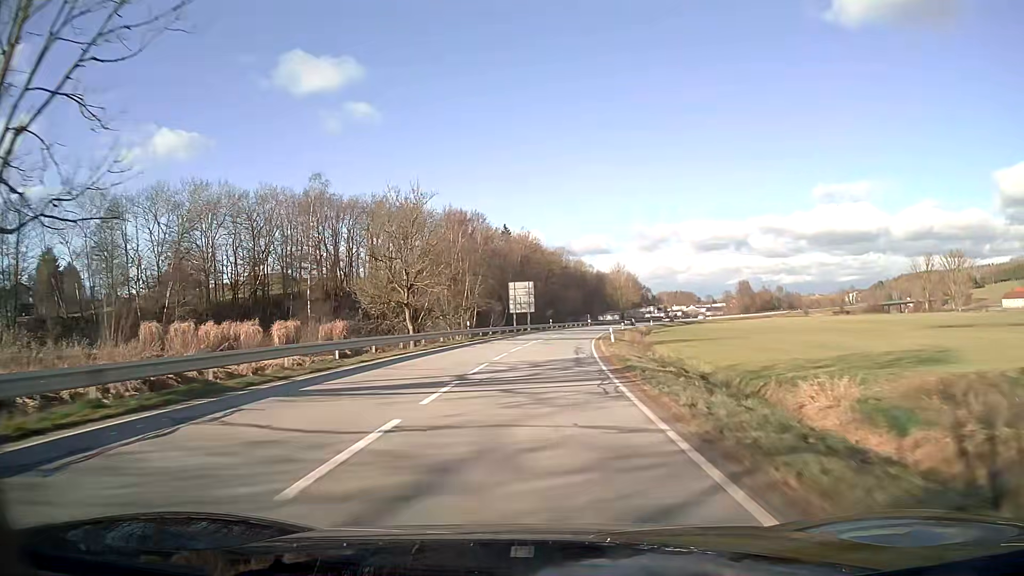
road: secondary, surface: asphalt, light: Day
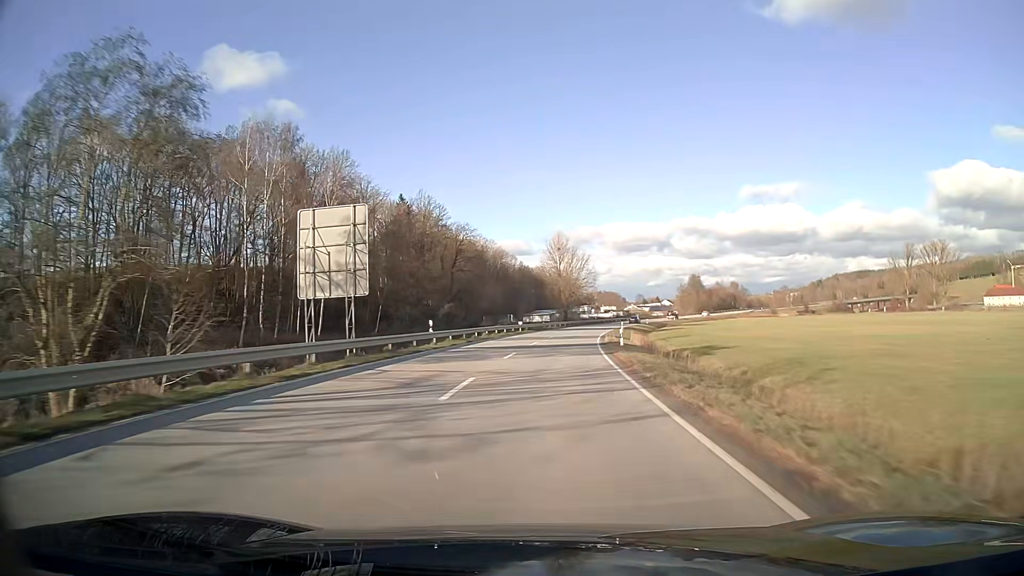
(+3.1, +54.6) m; +7°
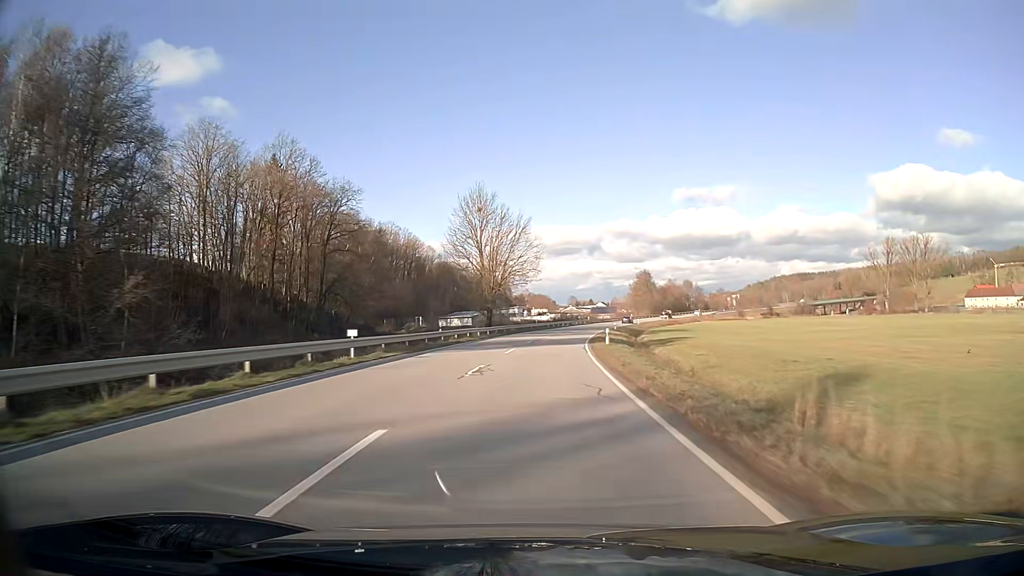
(+2.3, +43.1) m; +6°
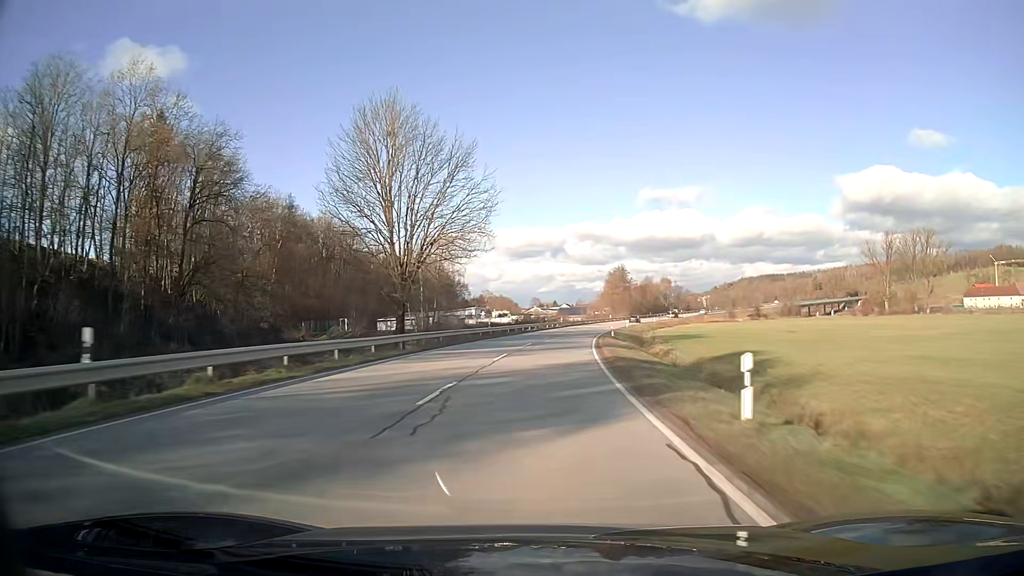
(+0.9, +29.7) m; +3°
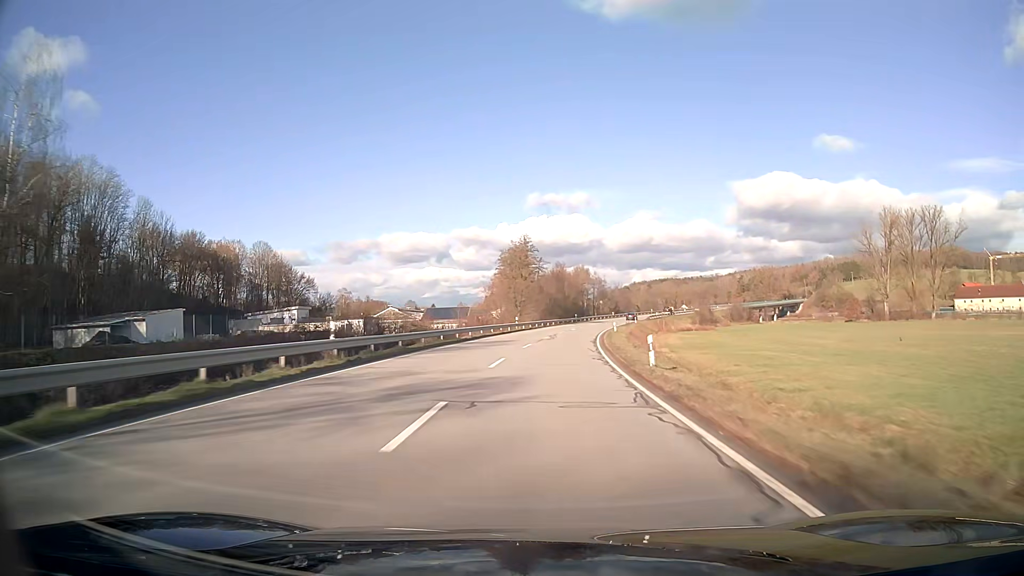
(+6.4, +76.2) m; +10°
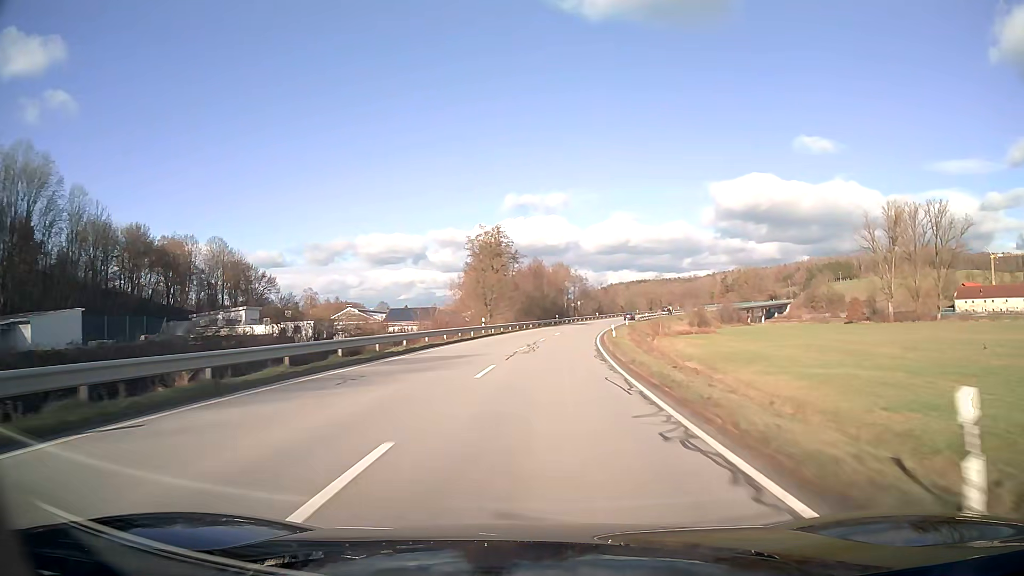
(+0.3, +15.5) m; +2°
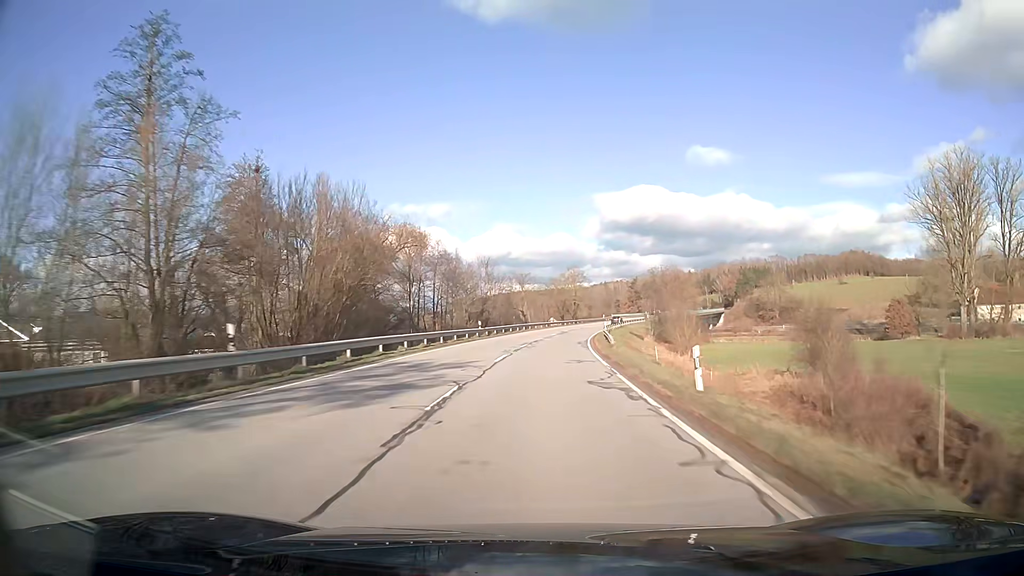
(+7.0, +77.6) m; +10°
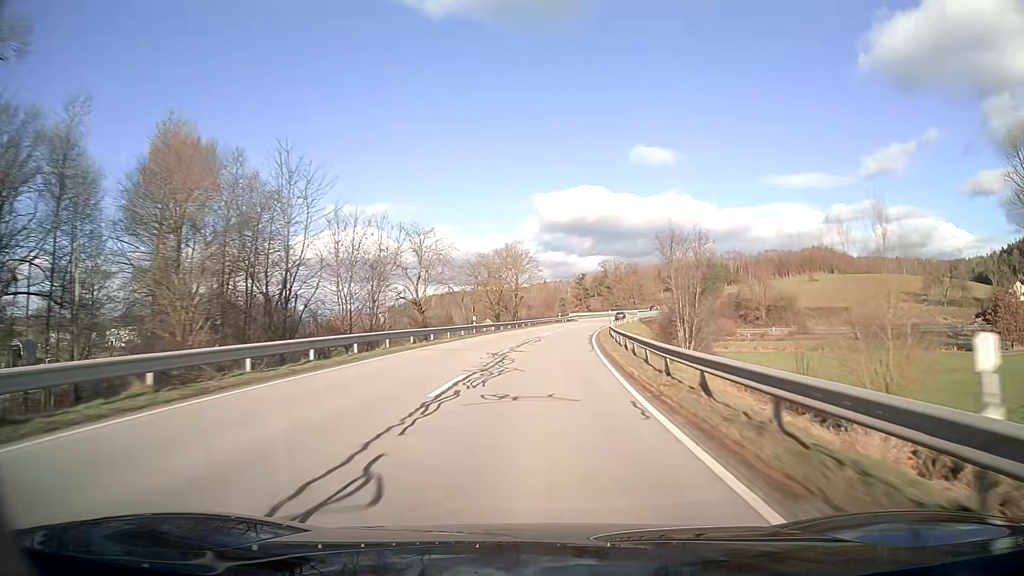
(+2.2, +47.0) m; +5°
